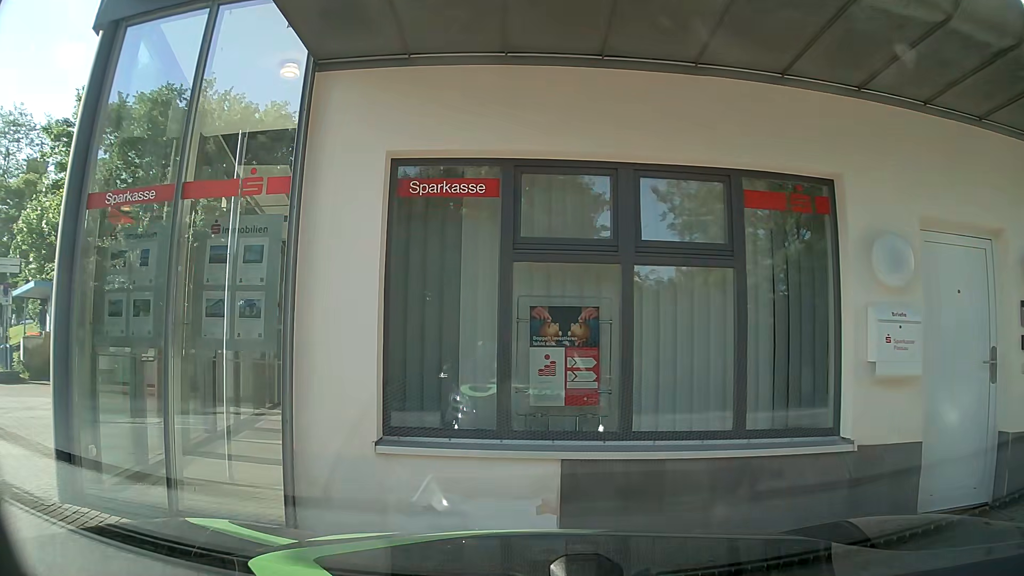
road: unclassified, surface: asphalt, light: Day
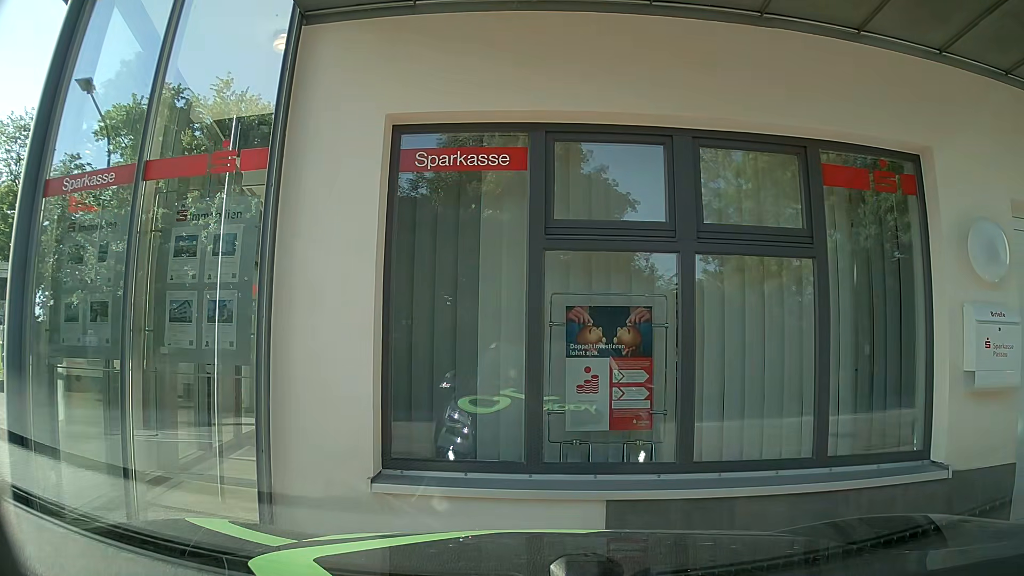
(0.0, +0.8) m; 0°
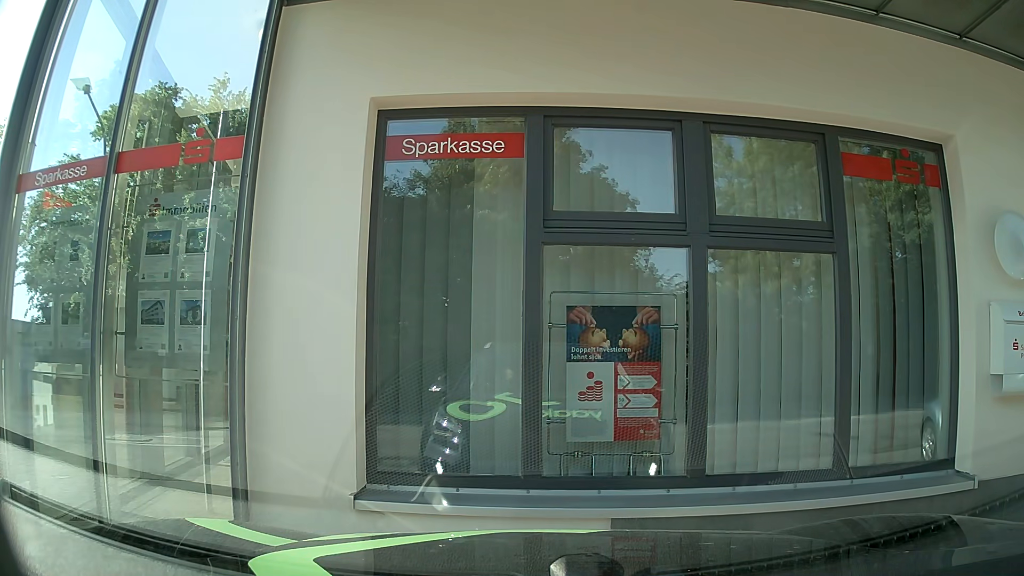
(0.0, +0.3) m; 0°
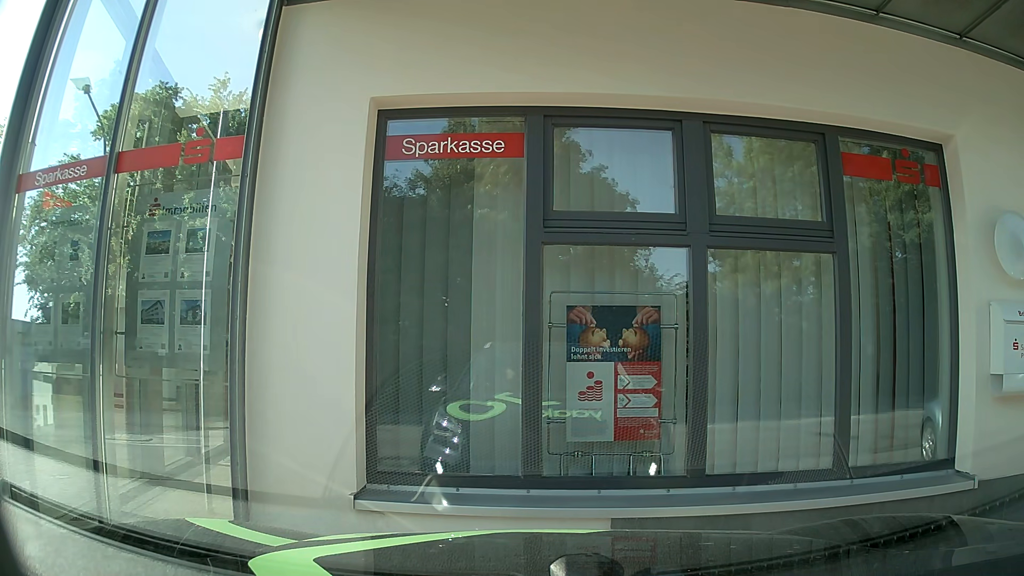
(0.0, 0.0) m; 0°
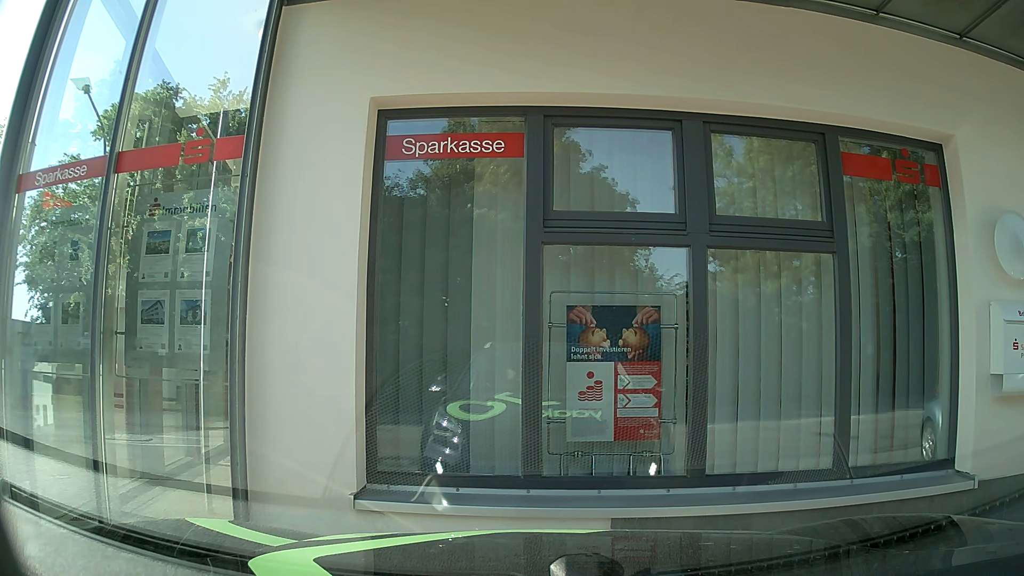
(0.0, 0.0) m; 0°
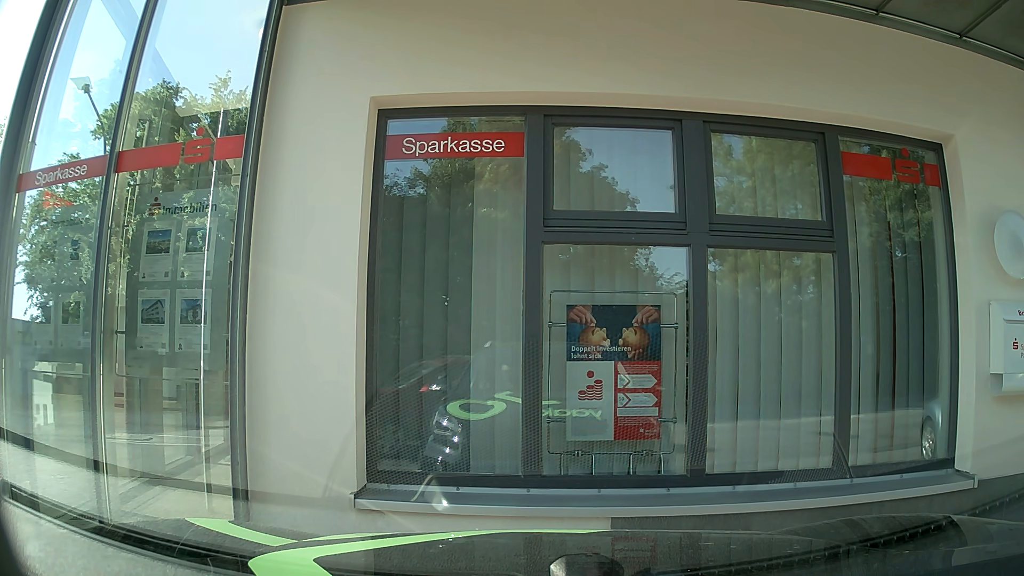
(0.0, 0.0) m; 0°
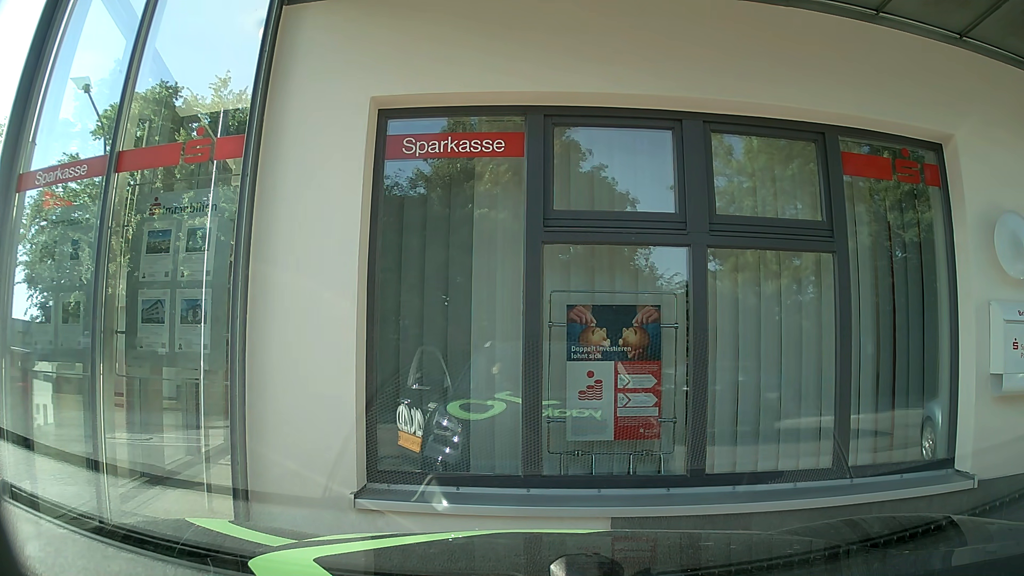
(0.0, 0.0) m; 0°
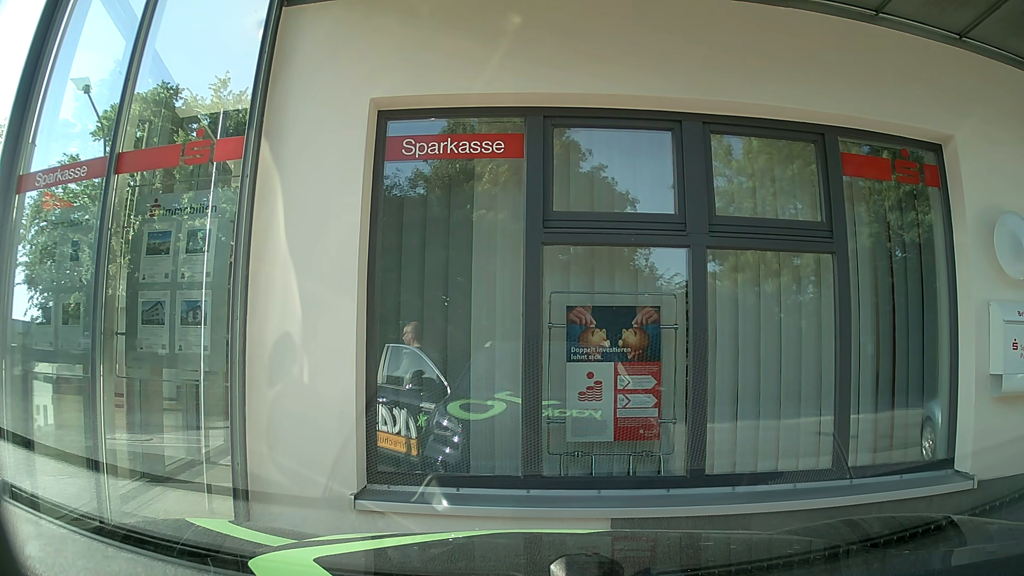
(0.0, 0.0) m; 0°
